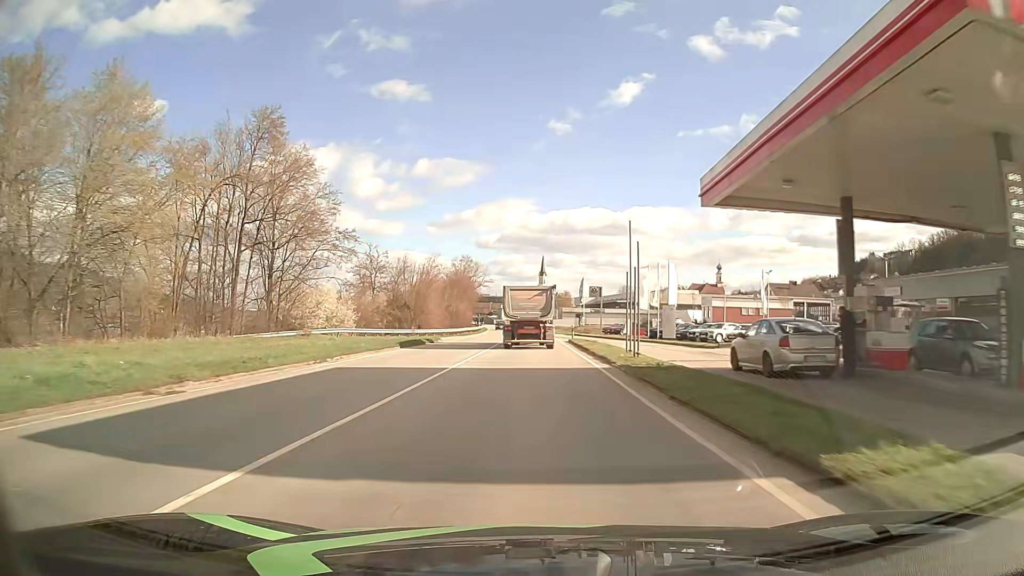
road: primary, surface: asphalt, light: Day
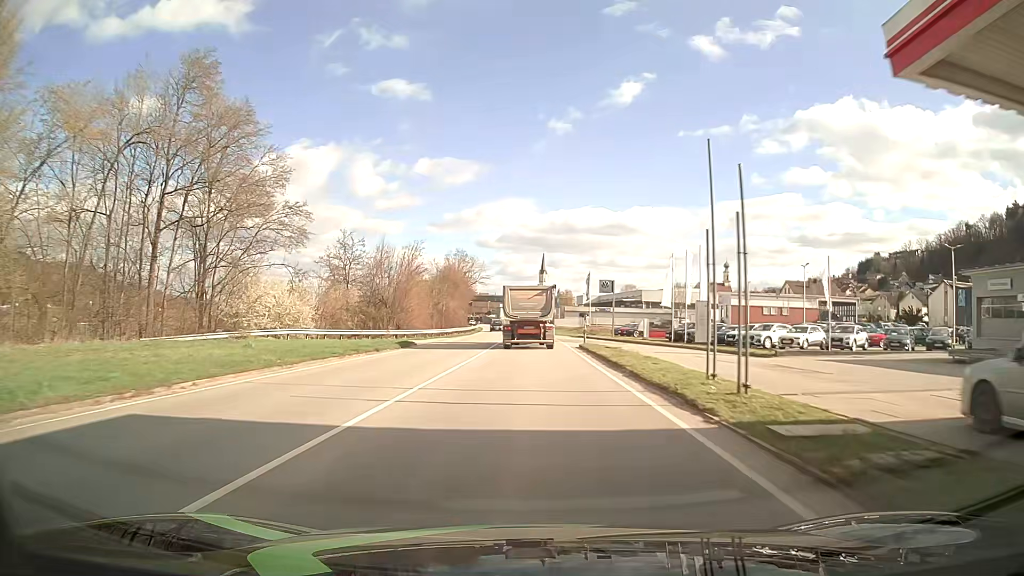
(0.0, +11.2) m; 0°
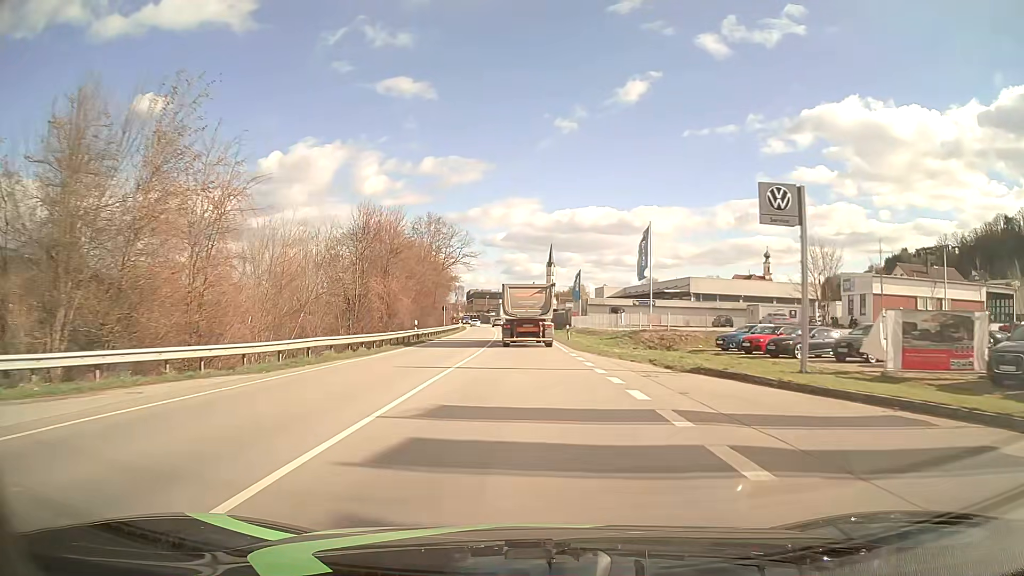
(0.0, +44.3) m; 0°
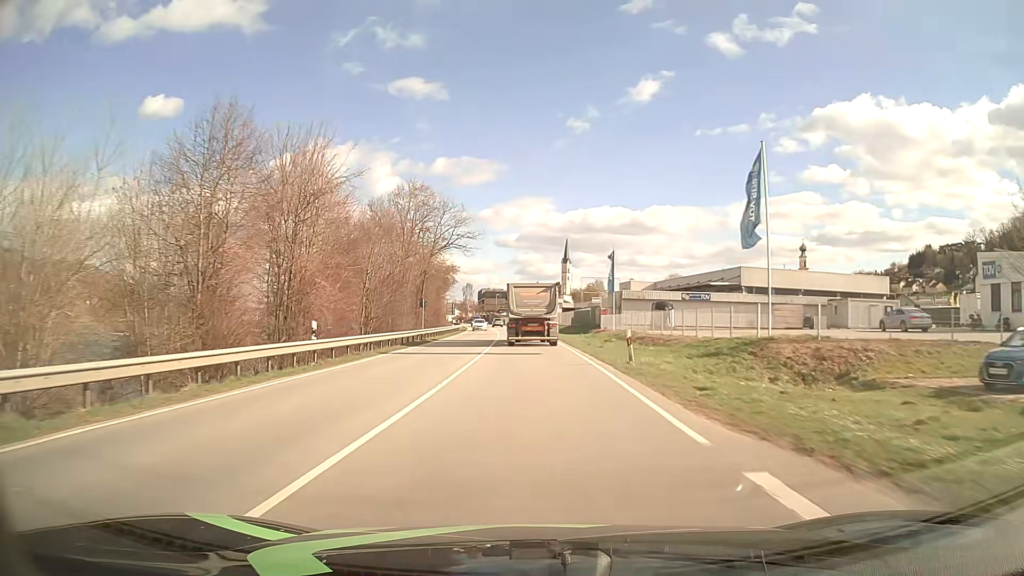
(-0.2, +21.9) m; -1°
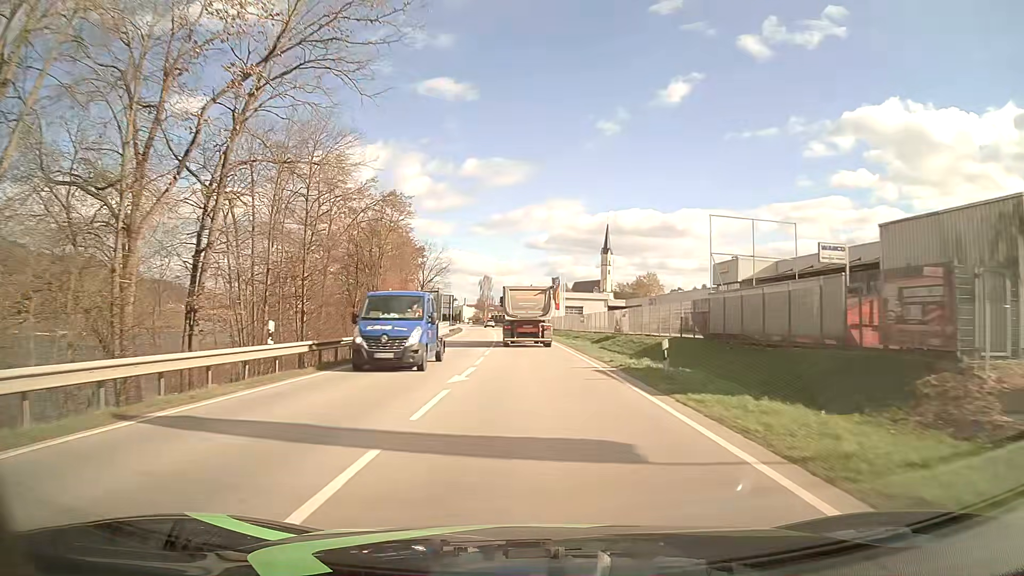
(-1.3, +54.4) m; -3°
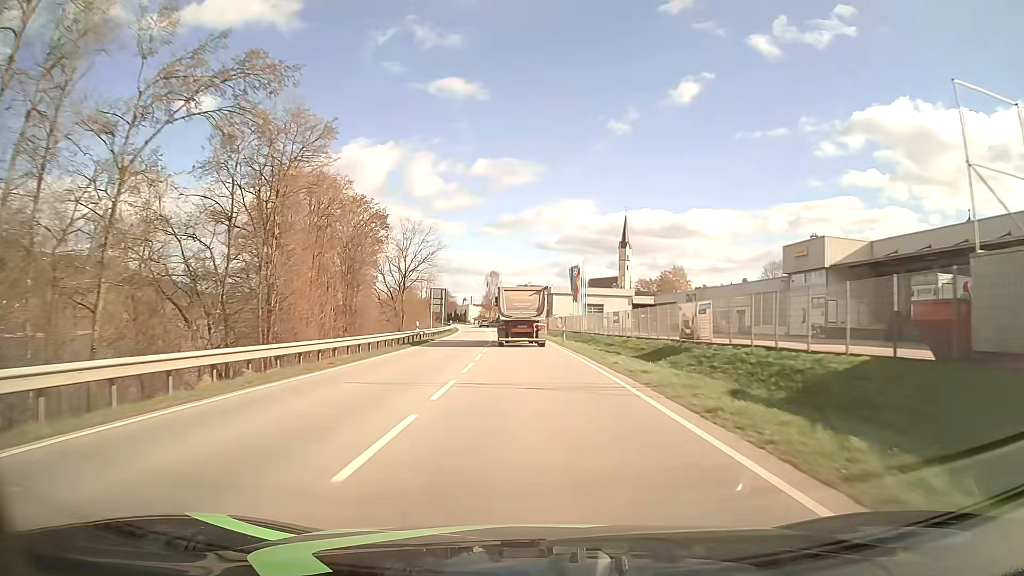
(-0.2, +21.8) m; -1°
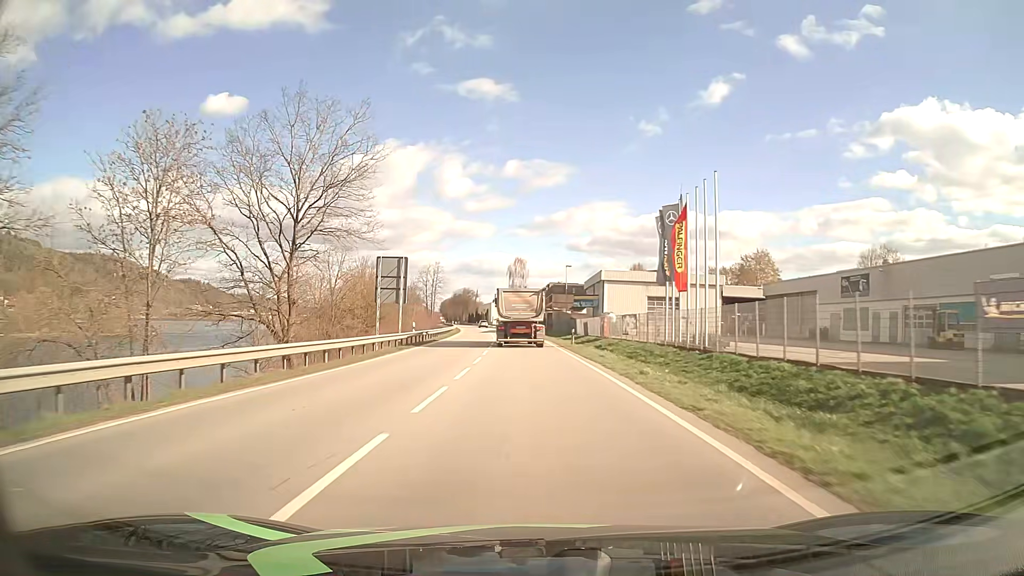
(-1.1, +44.1) m; -3°
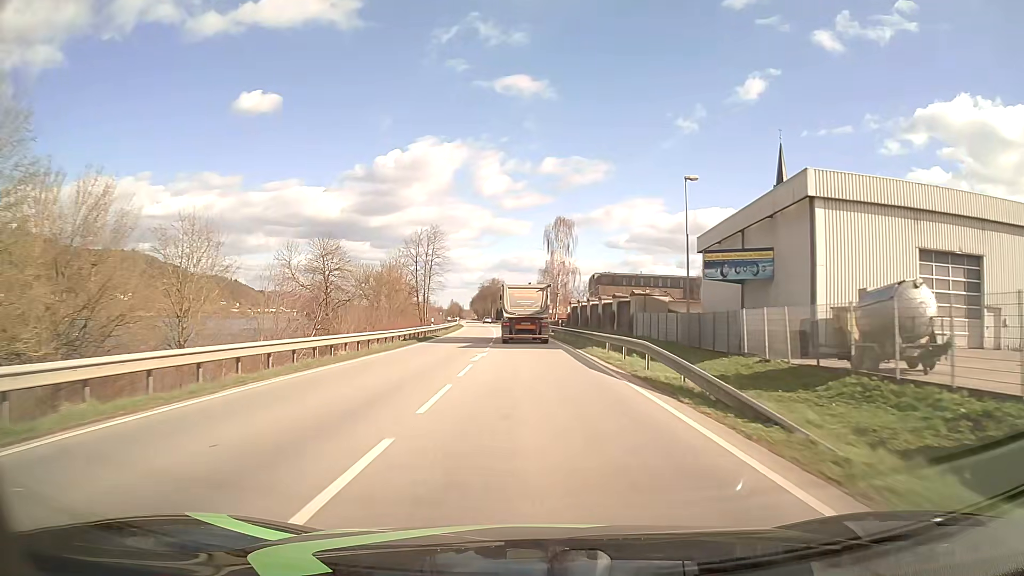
(-1.8, +56.1) m; -3°
(0, +10) (0, +20) (0, +30) (-1, +40) (-1, +50) (-2, +60) (-2, +70) (-3, +80) (-4, +90) (-5, +100) m
